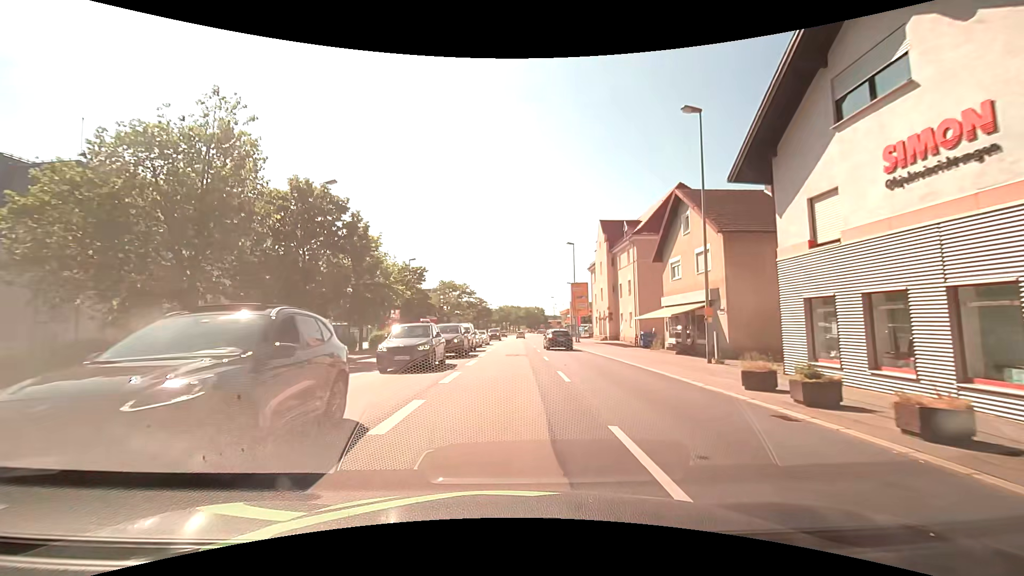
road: primary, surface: asphalt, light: Day
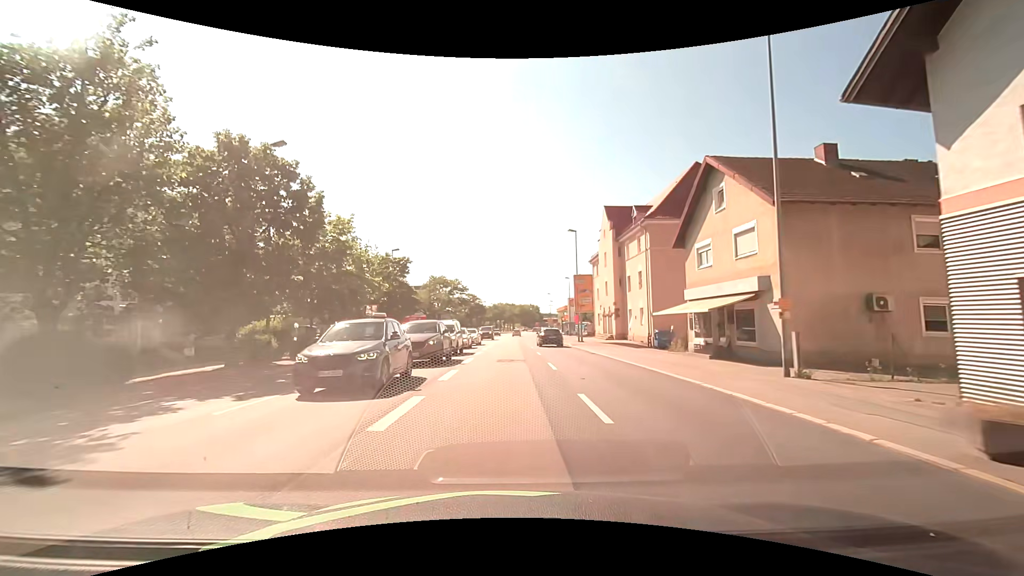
(0.0, +5.8) m; 0°
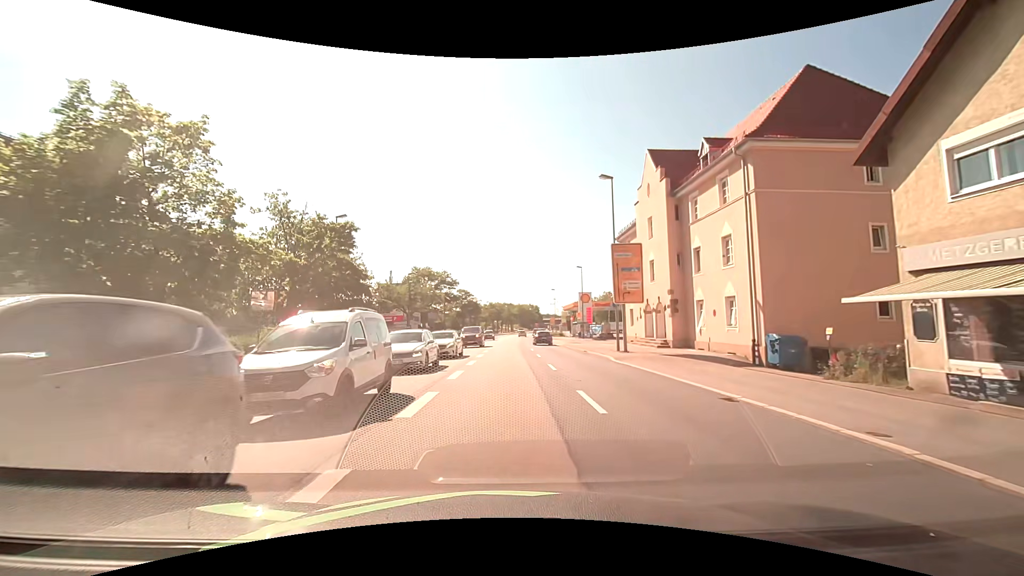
(+0.2, +16.8) m; +1°
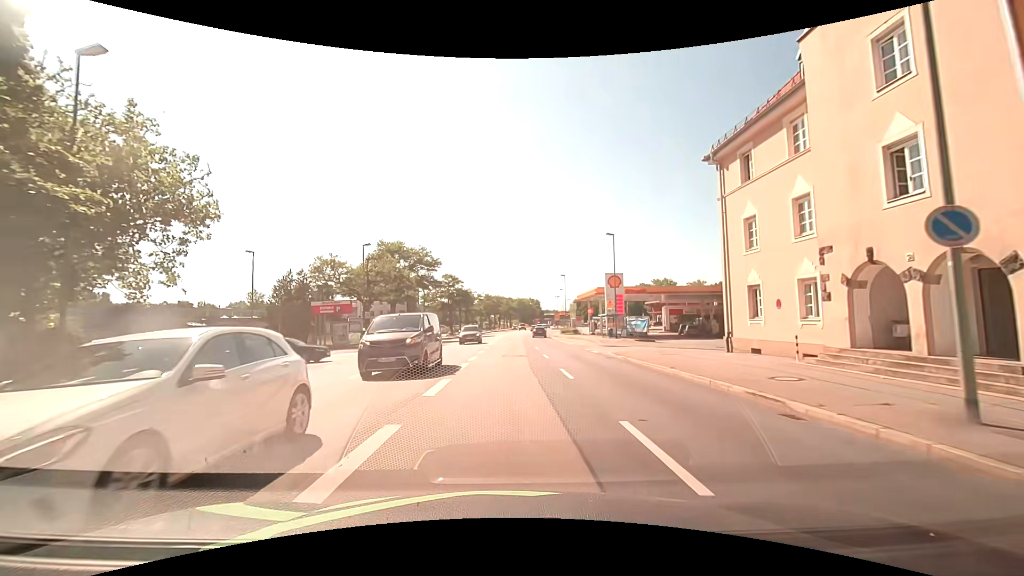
(-0.1, +21.9) m; 0°
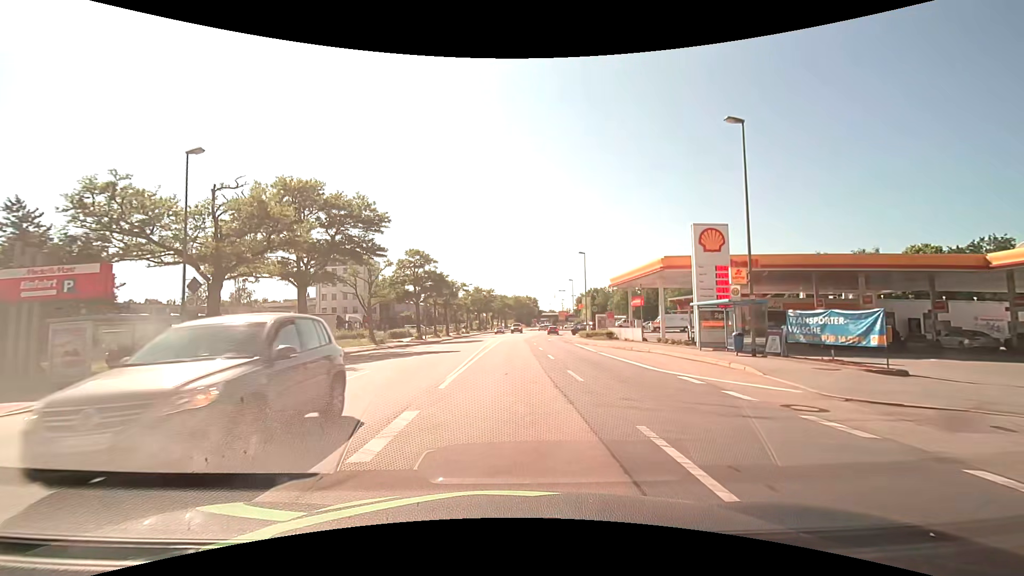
(+0.1, +27.2) m; +1°
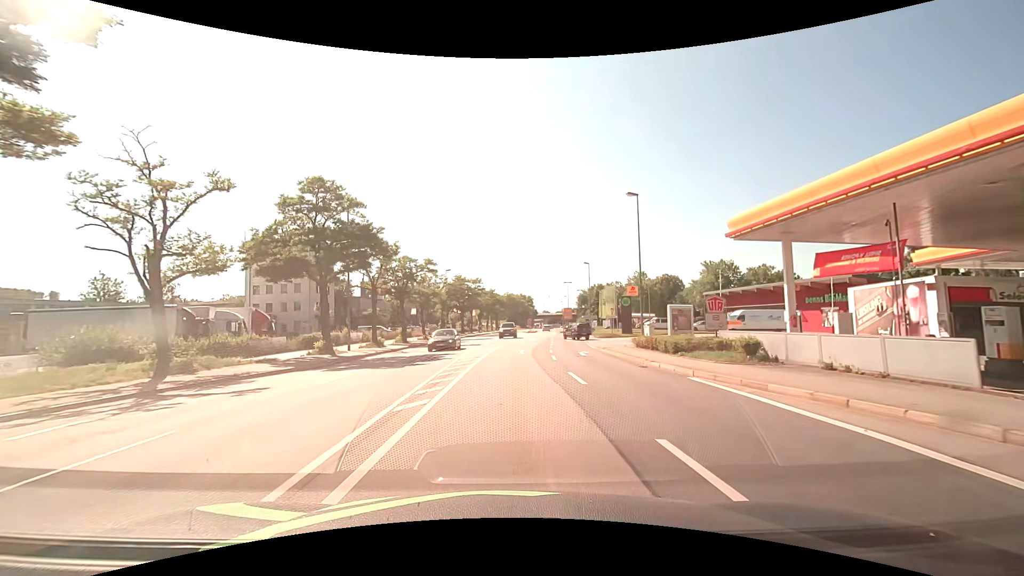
(+0.2, +27.6) m; +1°
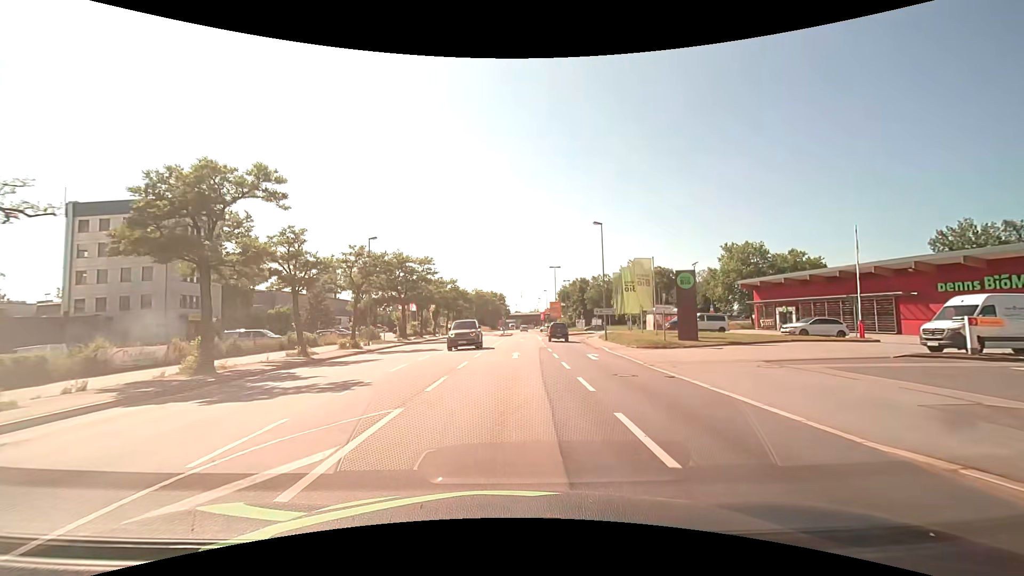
(+0.7, +28.2) m; +3°
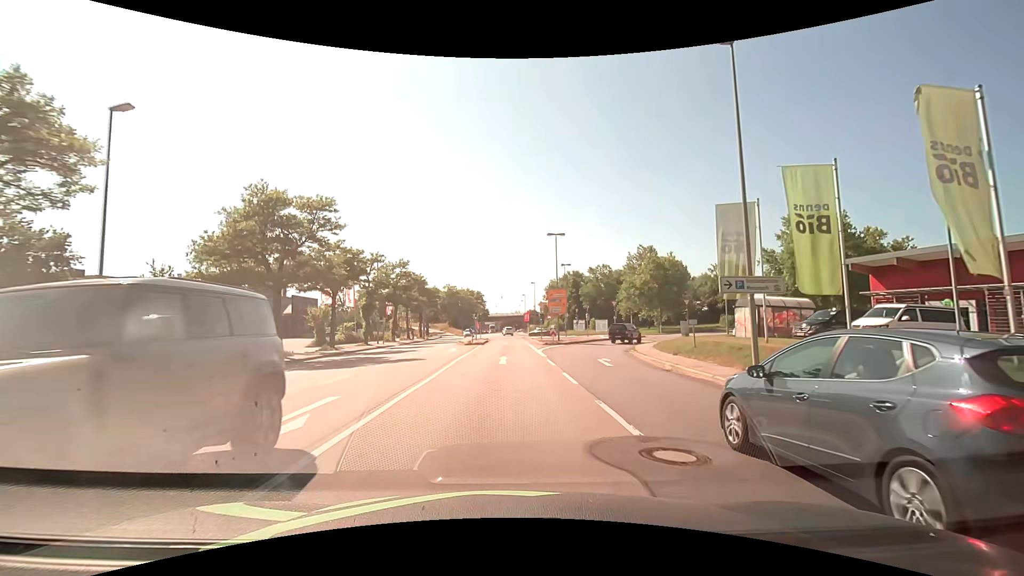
(+0.7, +28.6) m; +2°
(0, +10) (0, +20) (0, +30) (0, +40) (0, +50) (0, +60) (0, +70) (0, +80) (0, +90) (0, +100) m
